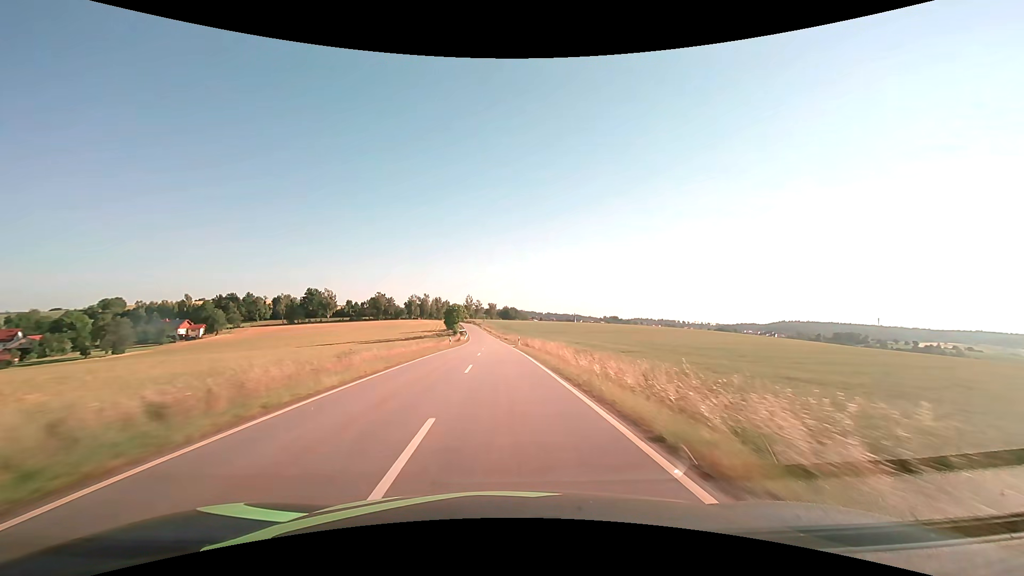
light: Day
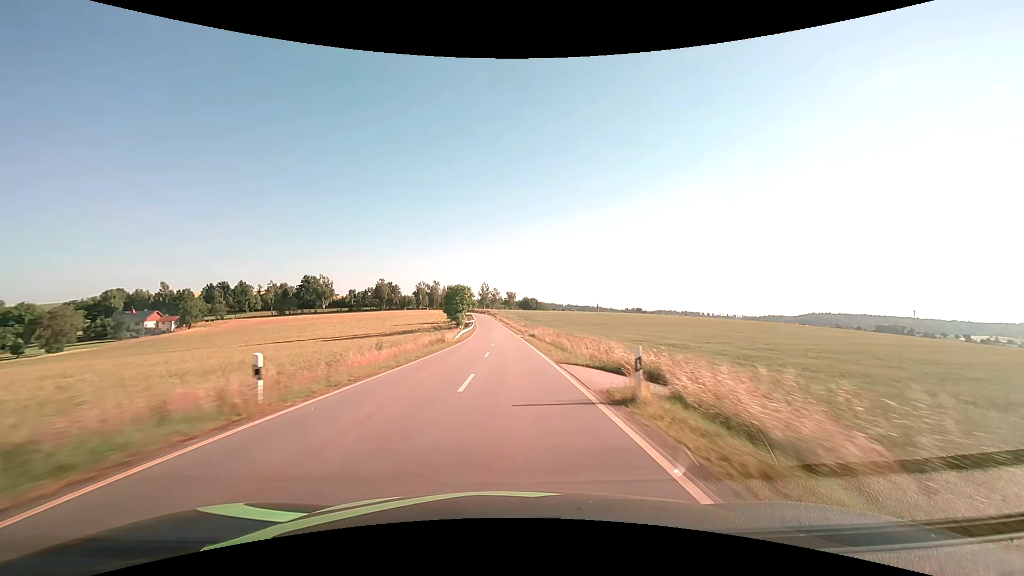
(-0.9, +41.8) m; -2°
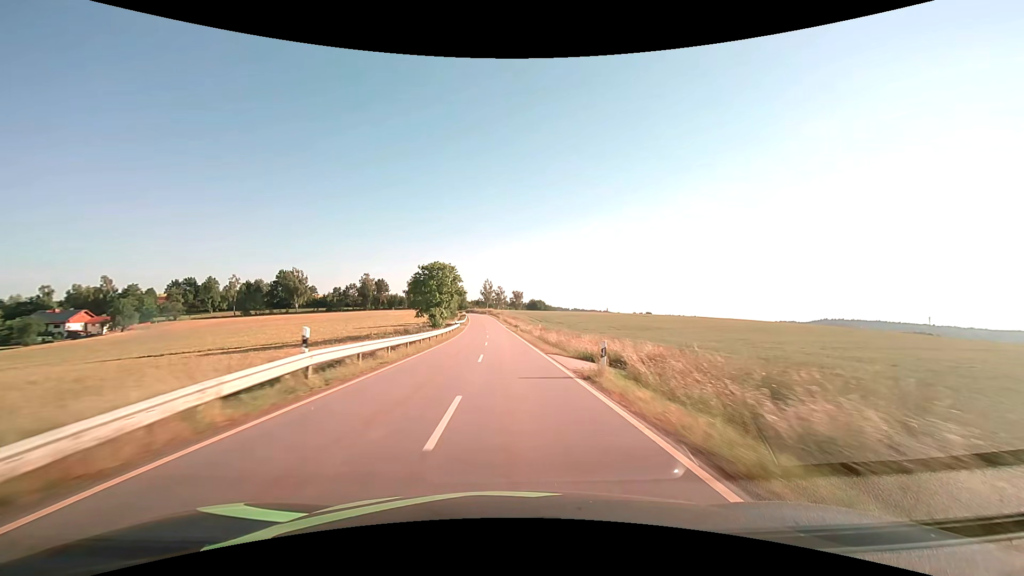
(-0.3, +41.7) m; -1°
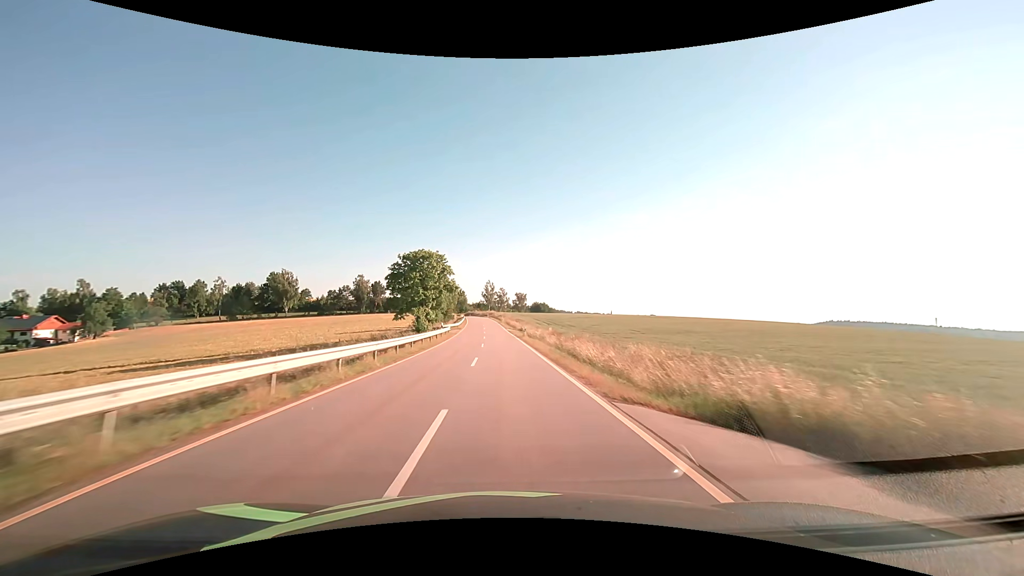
(0.0, +13.6) m; 0°
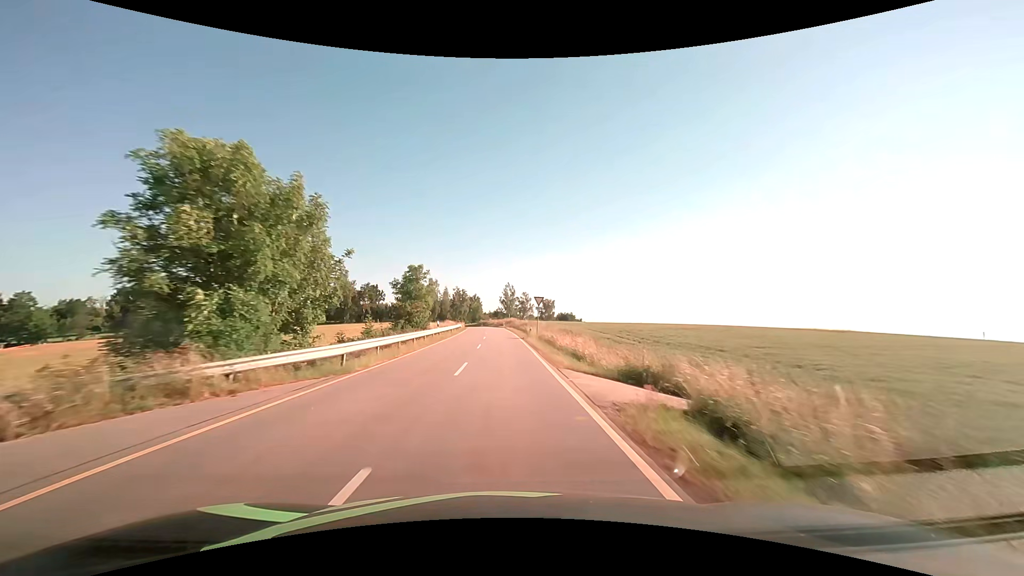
(-1.0, +51.6) m; -3°
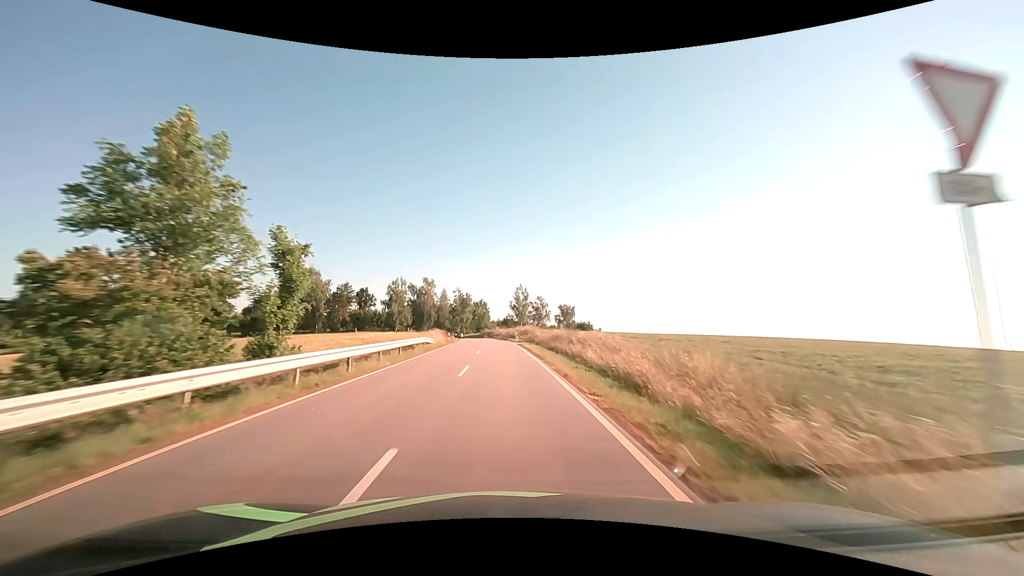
(-0.5, +35.5) m; -1°
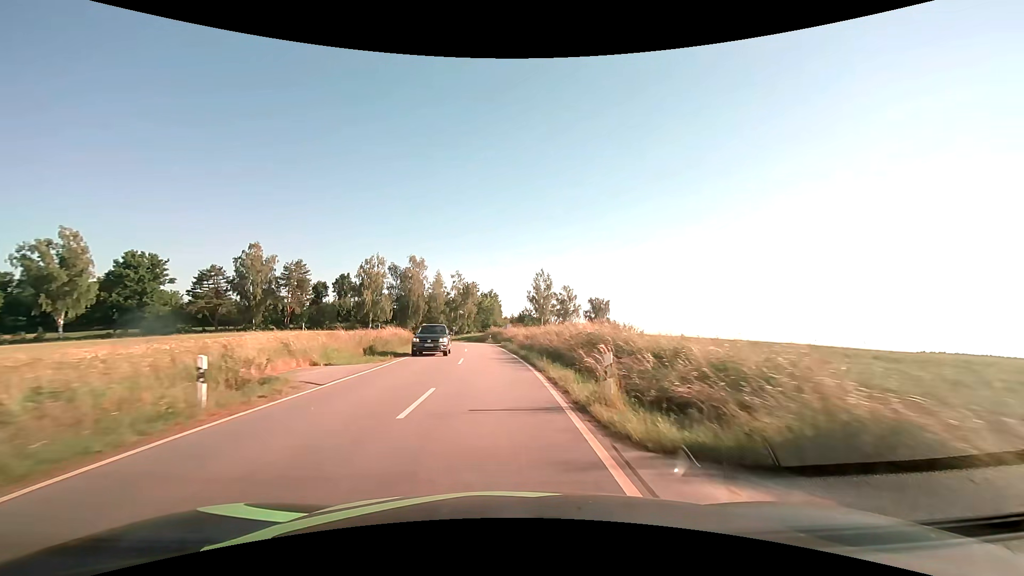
(-0.4, +42.4) m; -2°
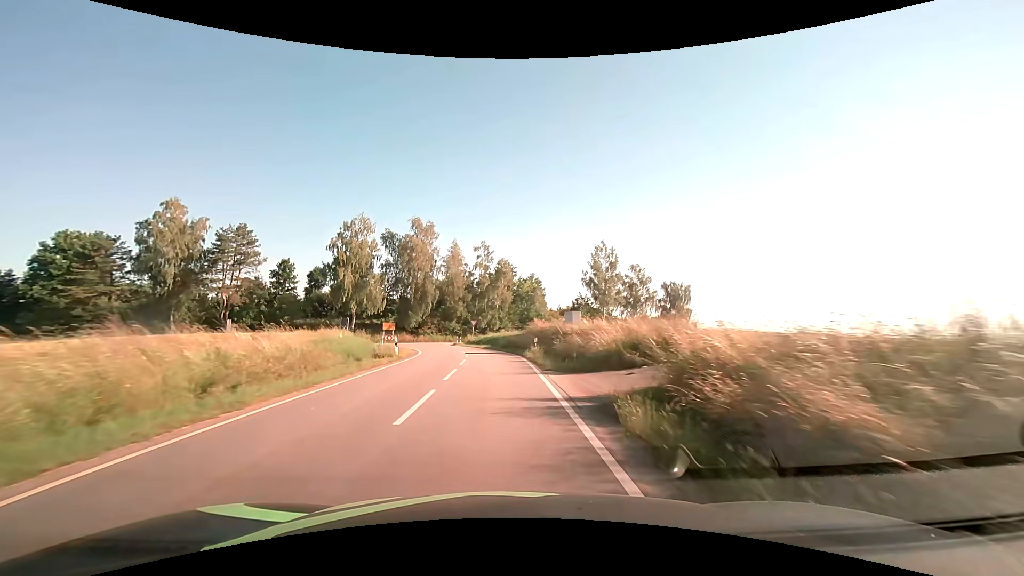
(-1.3, +37.2) m; -4°
(0, +10) (-1, +20) (-2, +30) (-3, +40) (-5, +50) (-8, +59) (-6, +69) (+1, +76) (+9, +82) (+17, +87) m
